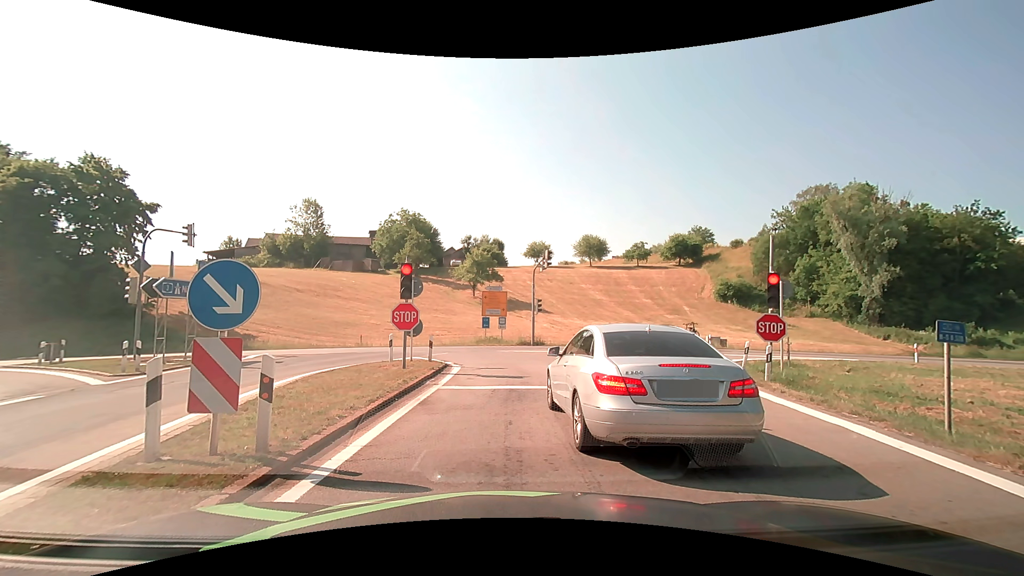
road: motorway_link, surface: asphalt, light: Day
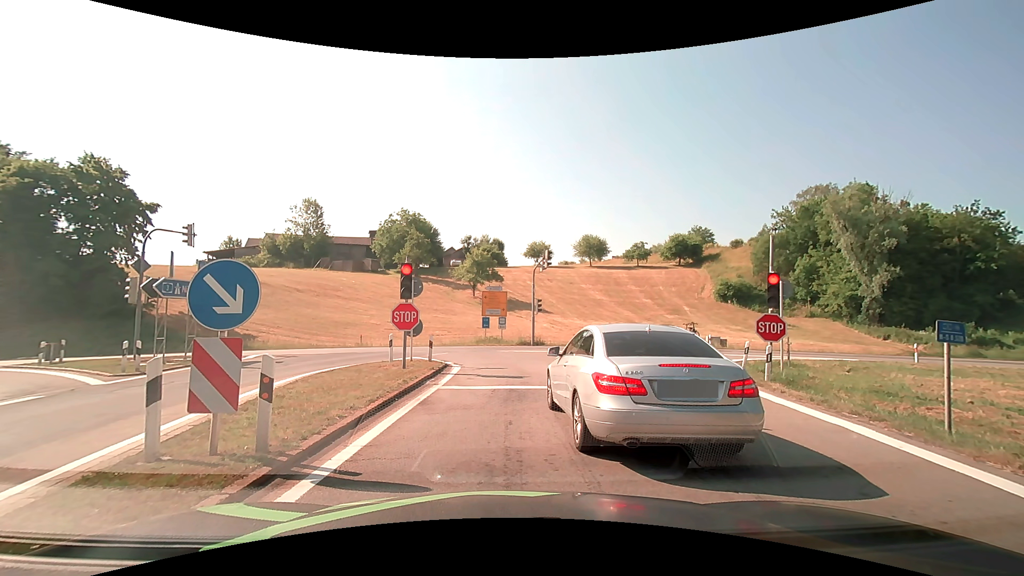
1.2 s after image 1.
(0.0, 0.0) m; 0°
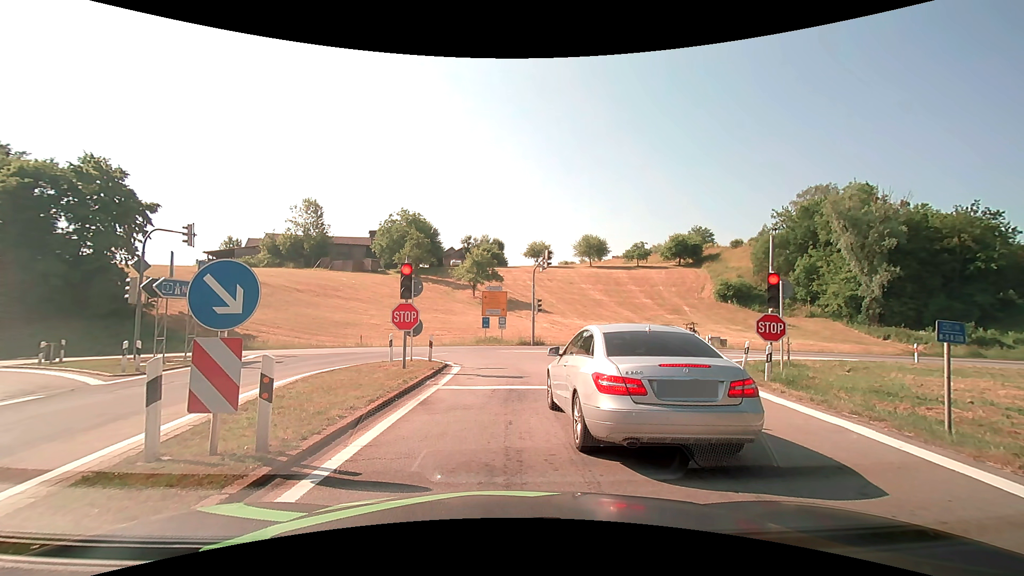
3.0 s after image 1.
(0.0, 0.0) m; 0°
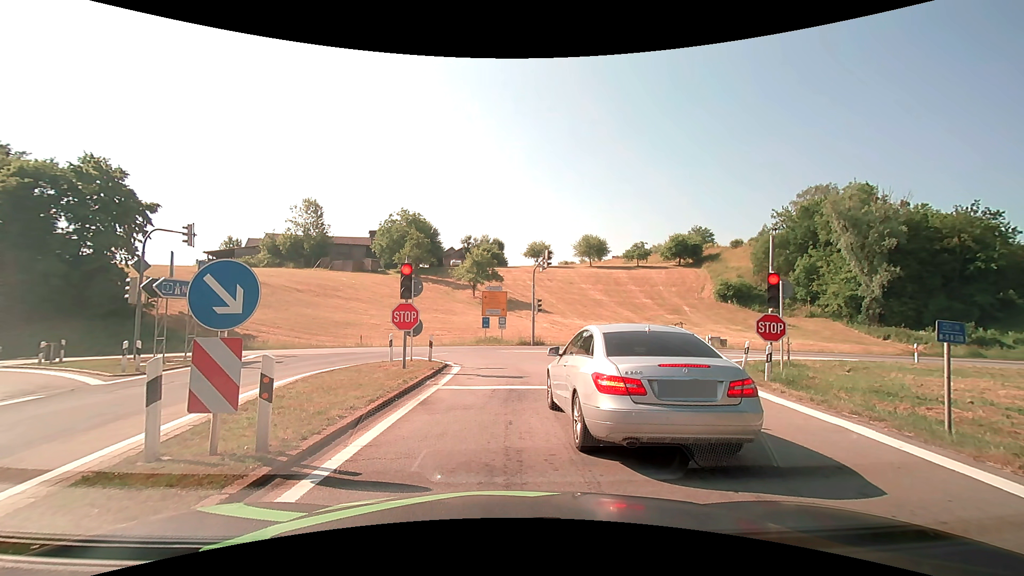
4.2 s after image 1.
(0.0, 0.0) m; 0°
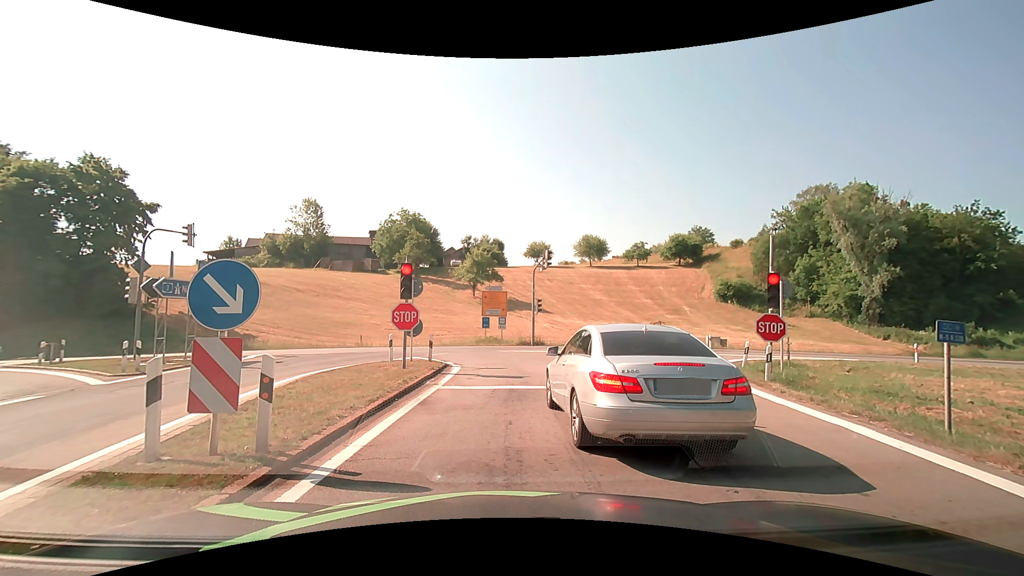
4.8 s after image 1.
(0.0, 0.0) m; 0°
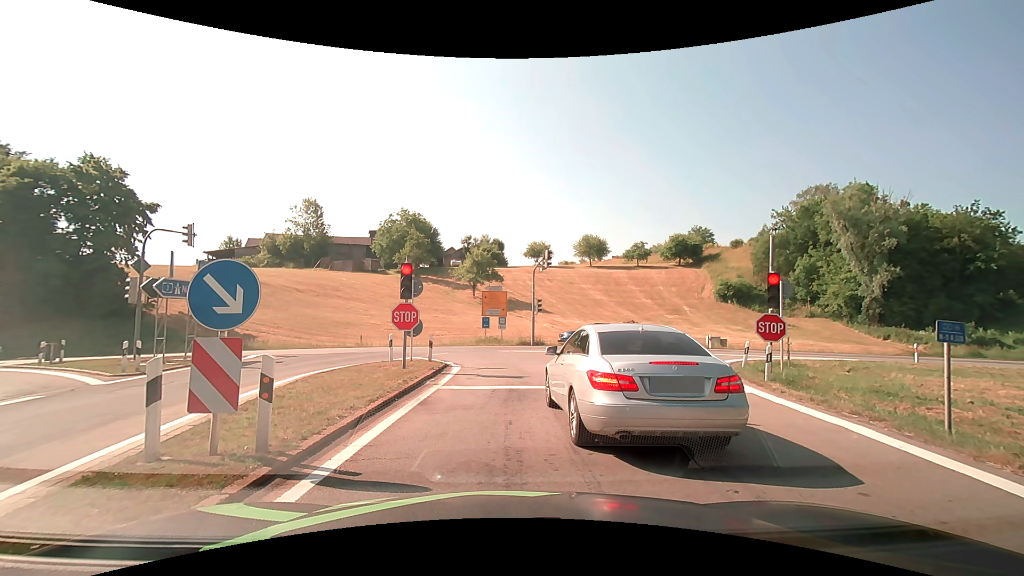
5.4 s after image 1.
(0.0, 0.0) m; 0°
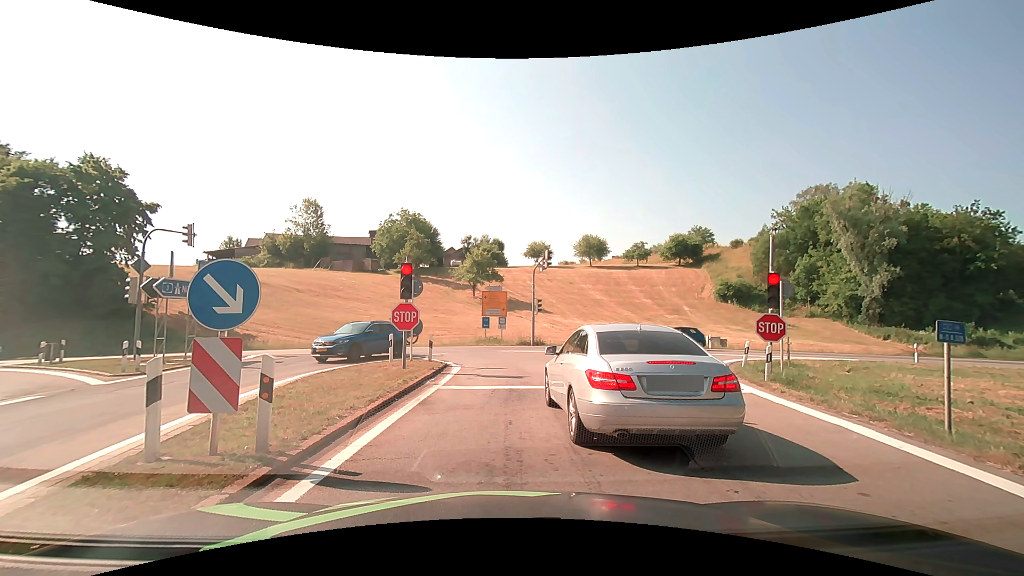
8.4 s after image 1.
(0.0, 0.0) m; 0°
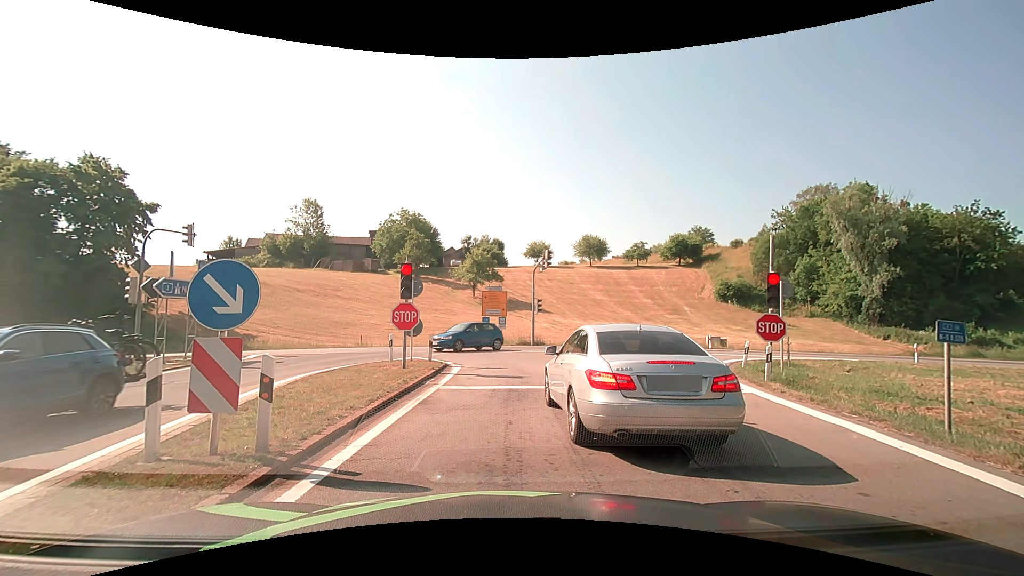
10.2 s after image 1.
(0.0, 0.0) m; 0°
(0, +10) (0, +20) (-4, +29) (-12, +34) (-22, +35) (-32, +35) (-42, +34) (-52, +34) (-62, +34) (-72, +34) m
